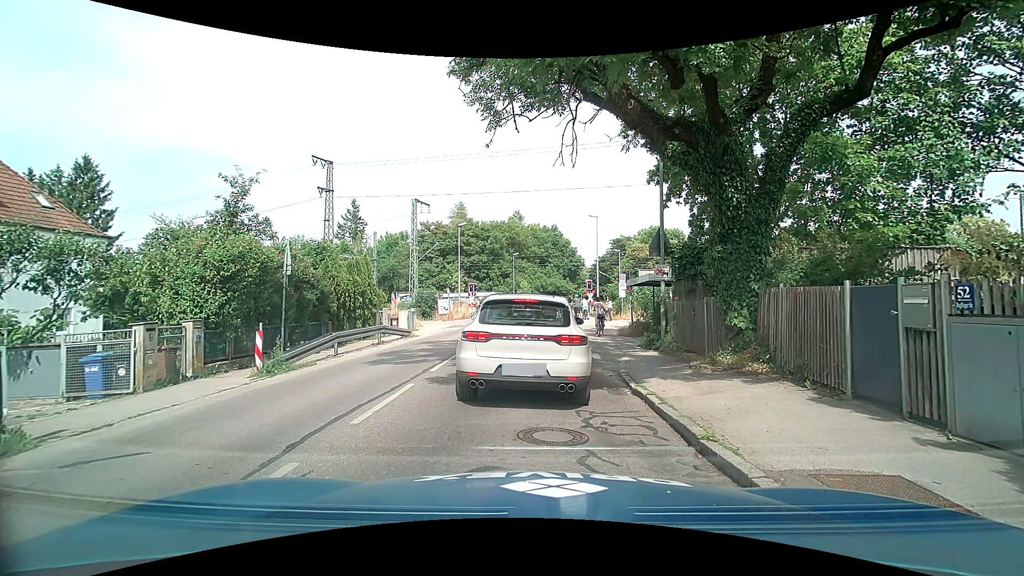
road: tertiary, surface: asphalt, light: Day
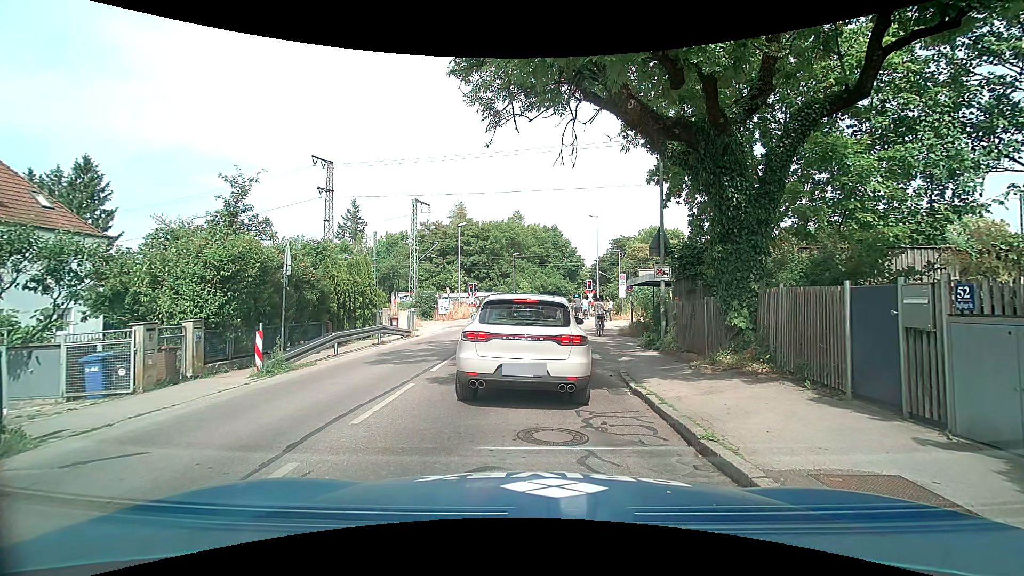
(0.0, 0.0) m; 0°
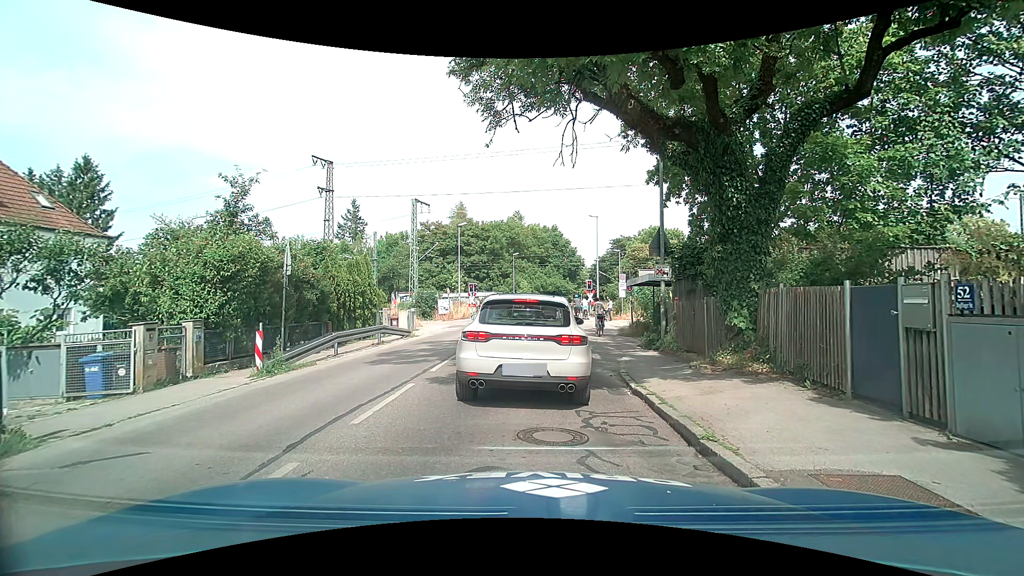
(0.0, 0.0) m; 0°
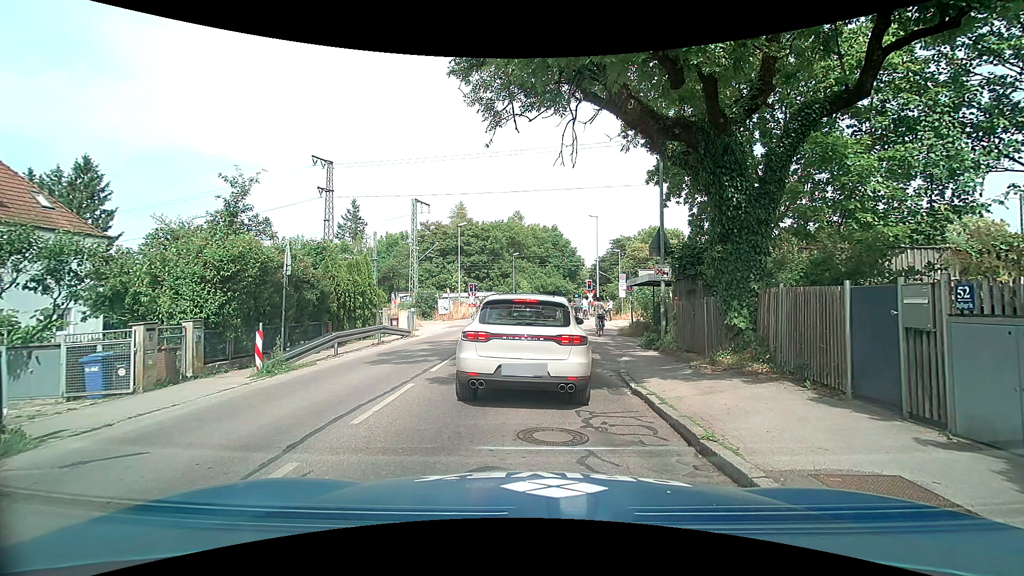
(0.0, 0.0) m; 0°
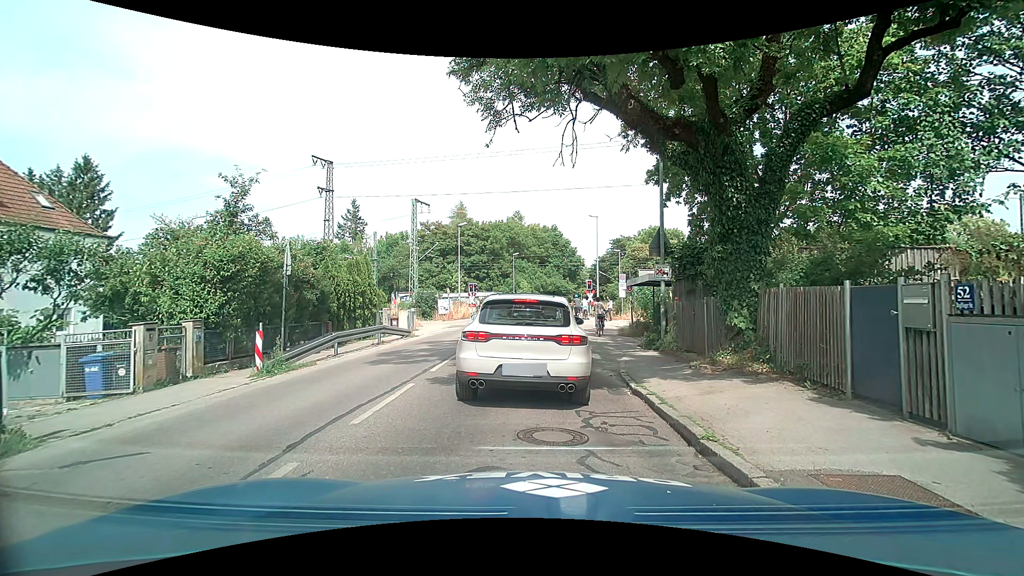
(0.0, 0.0) m; 0°
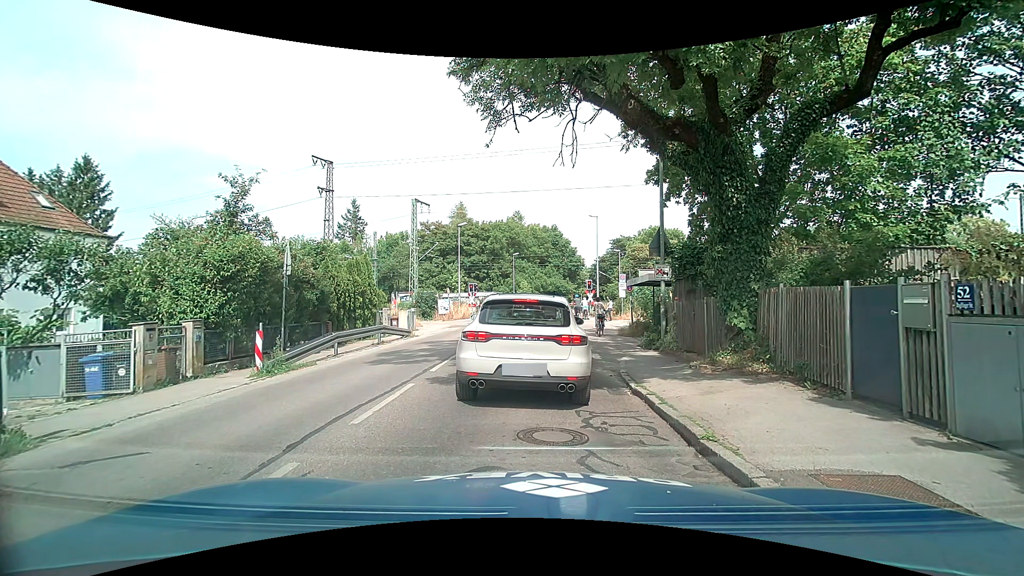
(0.0, 0.0) m; 0°
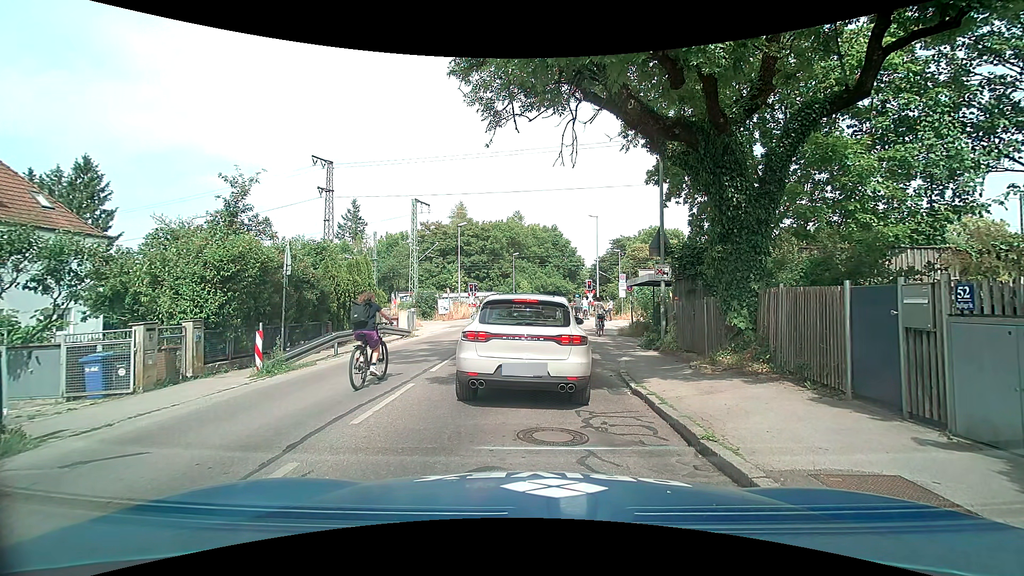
(0.0, 0.0) m; 0°
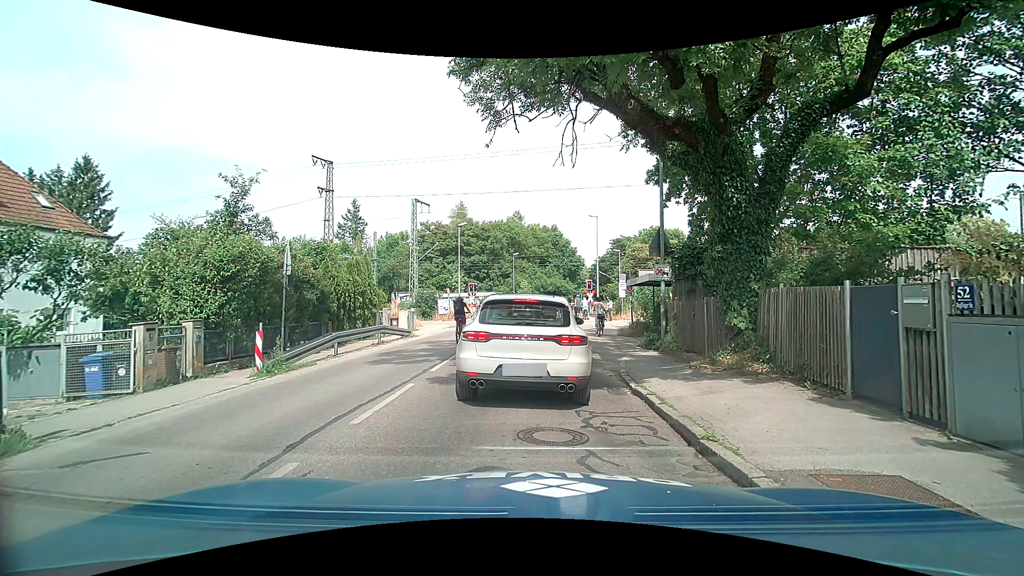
(0.0, 0.0) m; 0°
